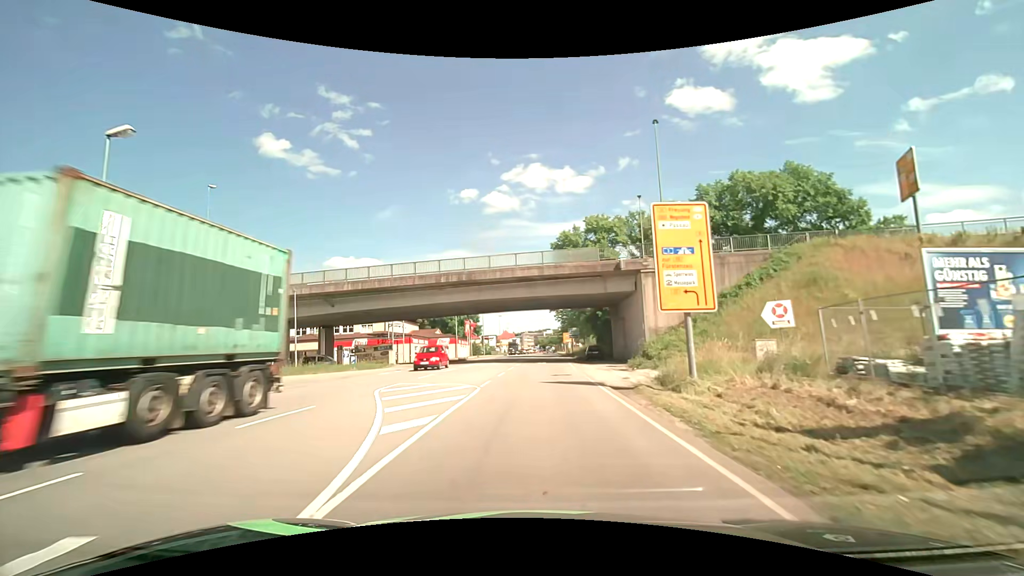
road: primary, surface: asphalt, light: Day
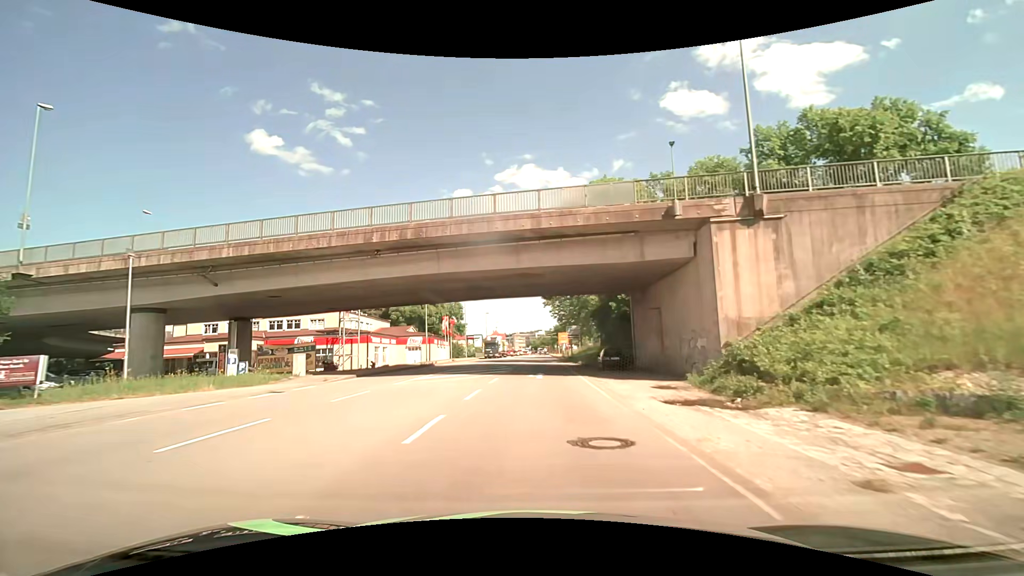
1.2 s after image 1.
(+0.1, +15.1) m; +1°
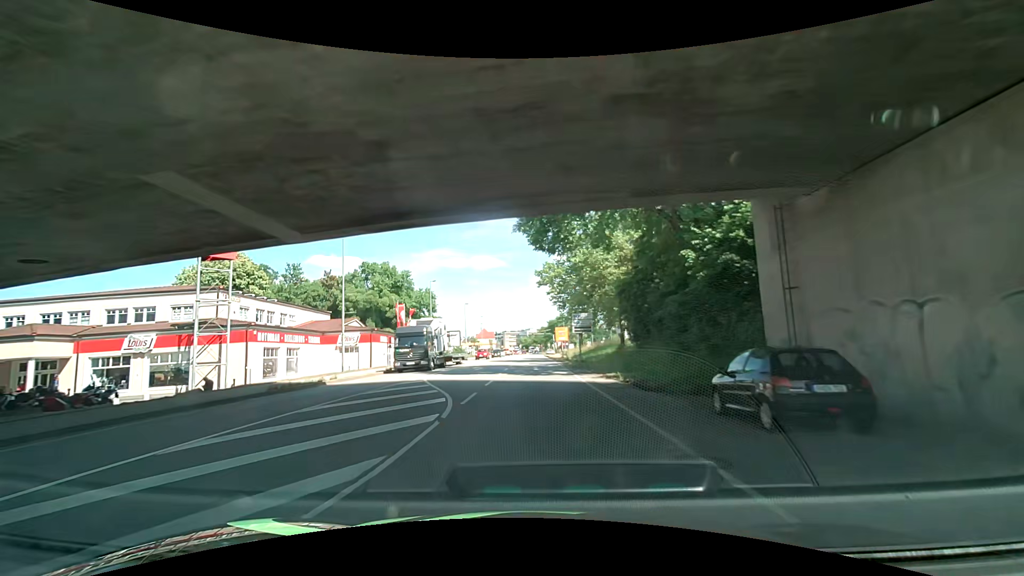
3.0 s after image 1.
(+0.3, +22.7) m; +2°
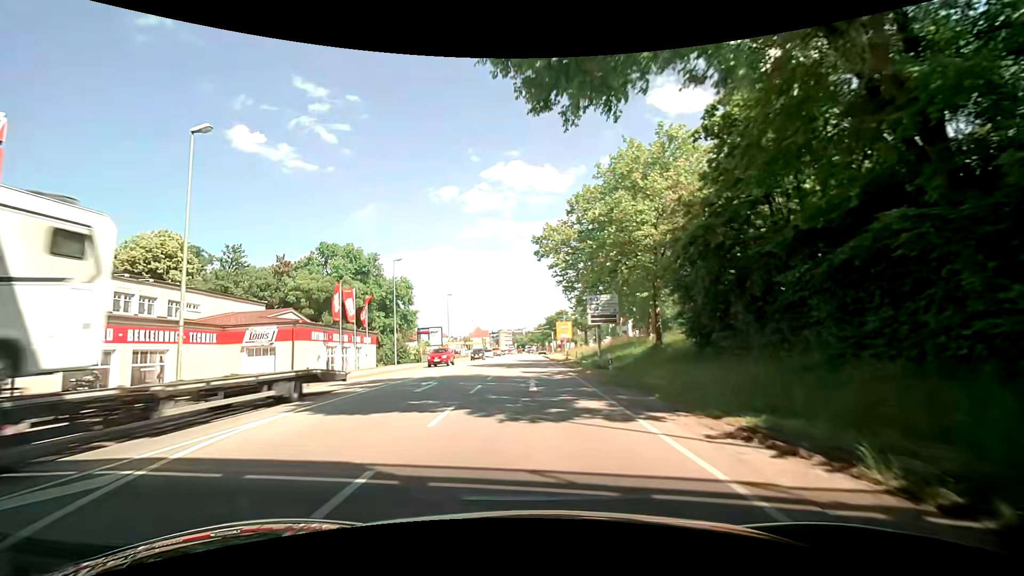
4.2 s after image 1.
(-0.3, +15.3) m; -1°
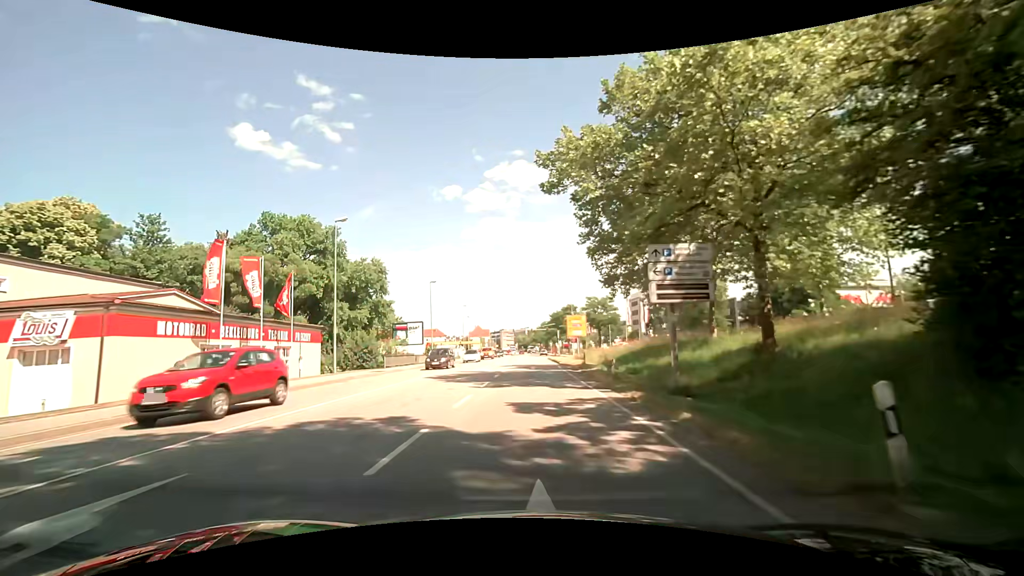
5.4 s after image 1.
(+0.2, +15.3) m; +1°
(0, +10) (0, +20) (0, +30) (0, +40) (0, +50) (0, +60) (0, +70) (0, +80) (0, +90) (0, +100) m
